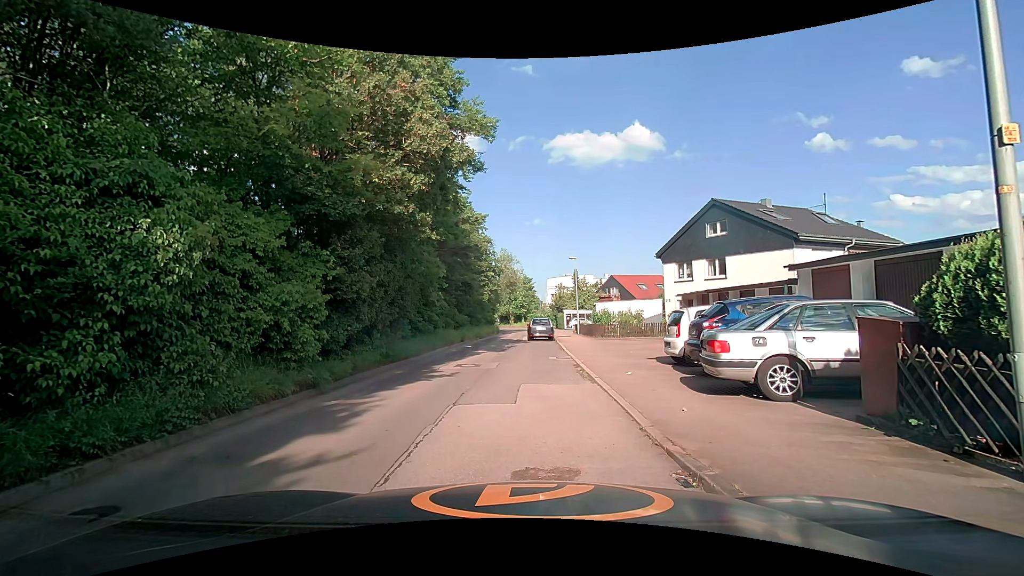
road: residential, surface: asphalt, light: Day
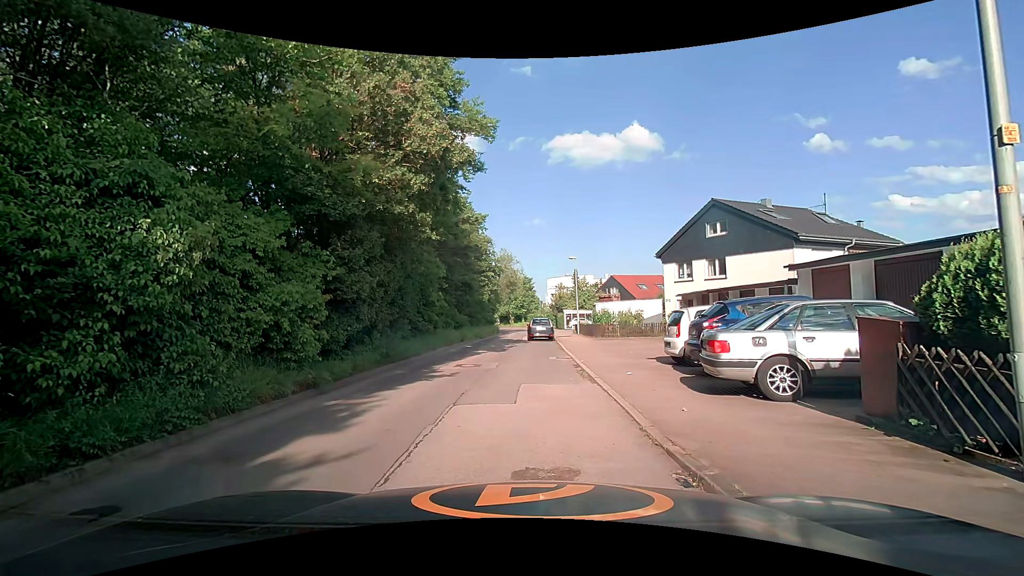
(0.0, 0.0) m; 0°
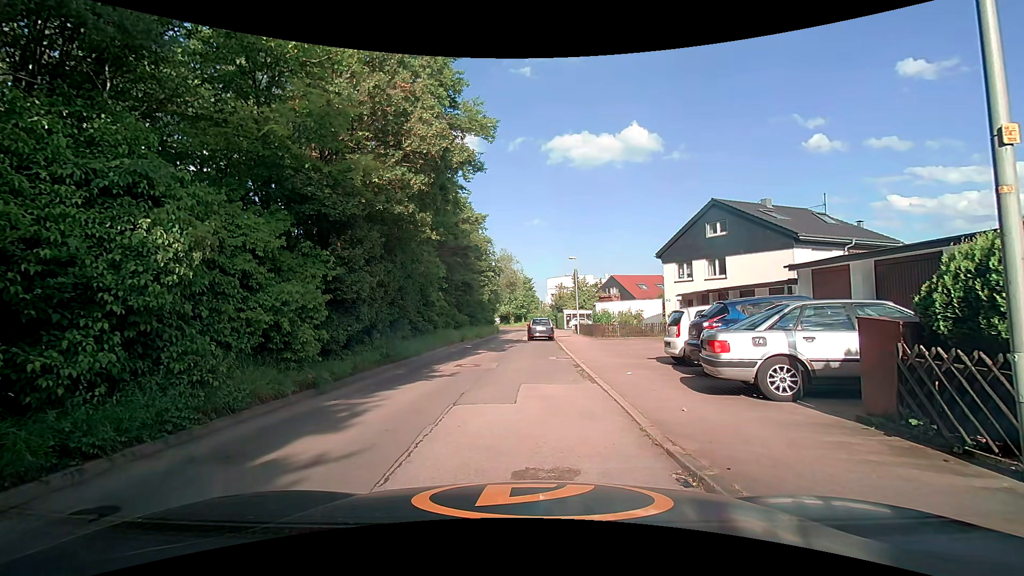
(0.0, 0.0) m; 0°
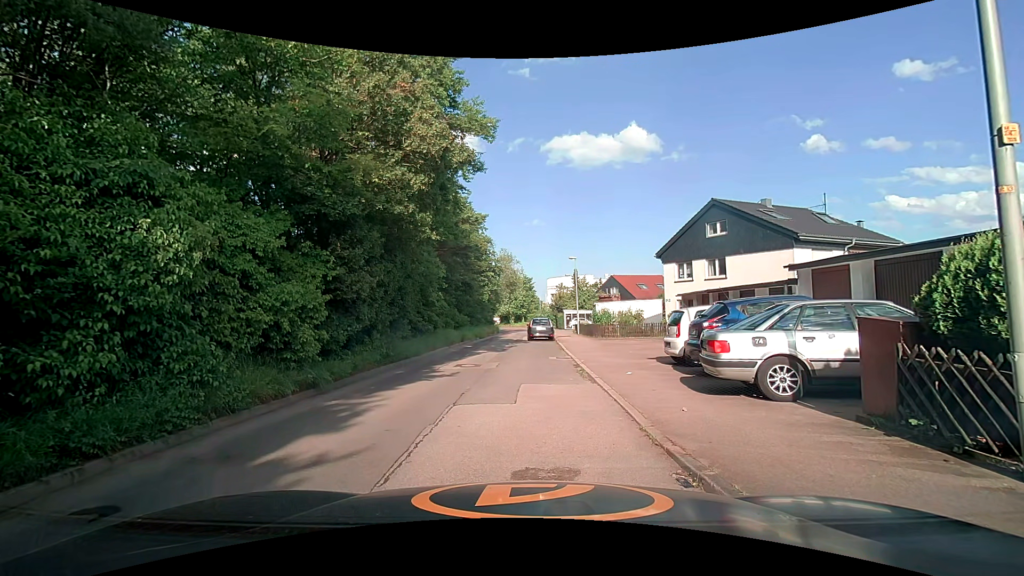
(0.0, 0.0) m; 0°
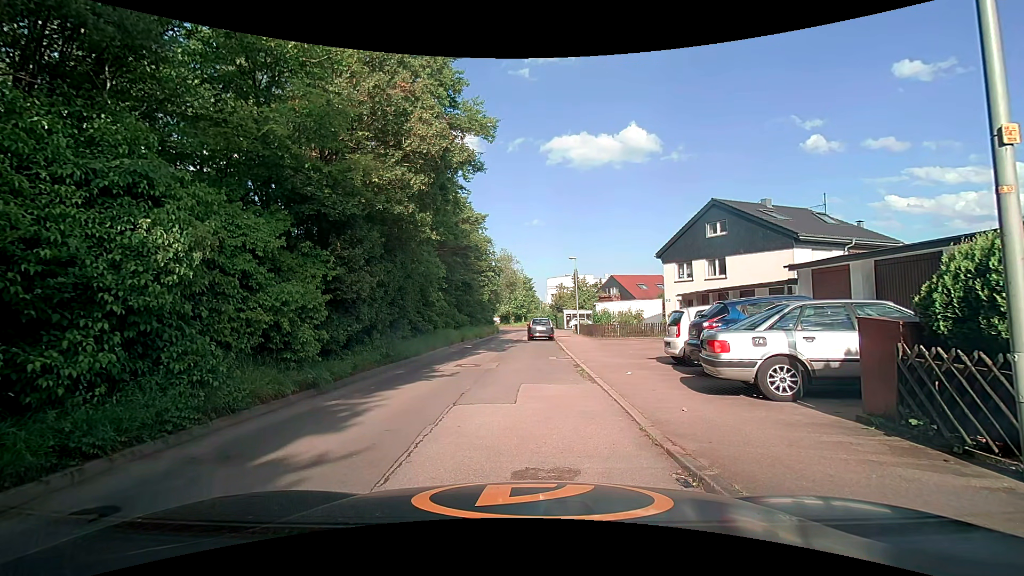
(0.0, 0.0) m; 0°
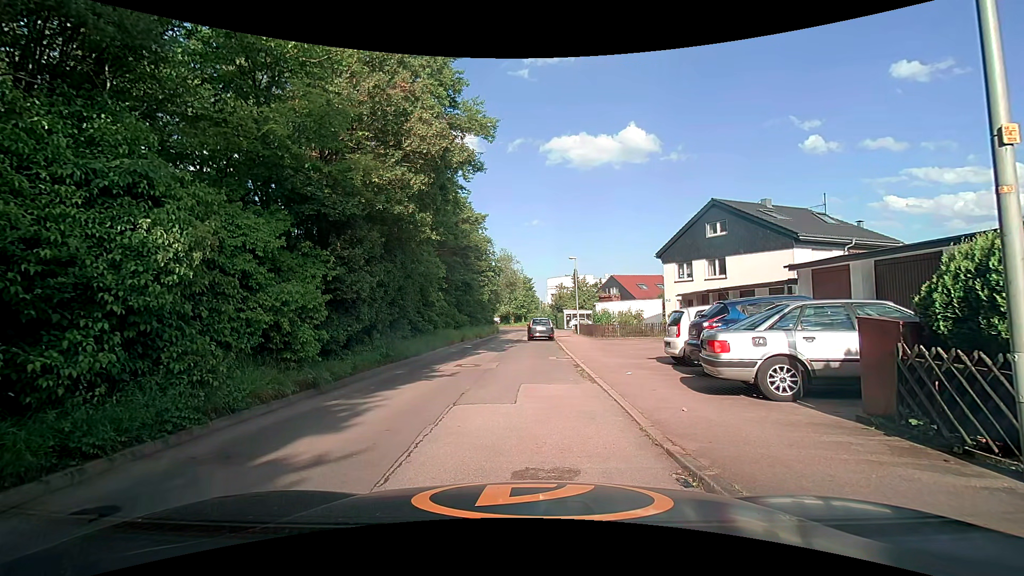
(0.0, 0.0) m; 0°
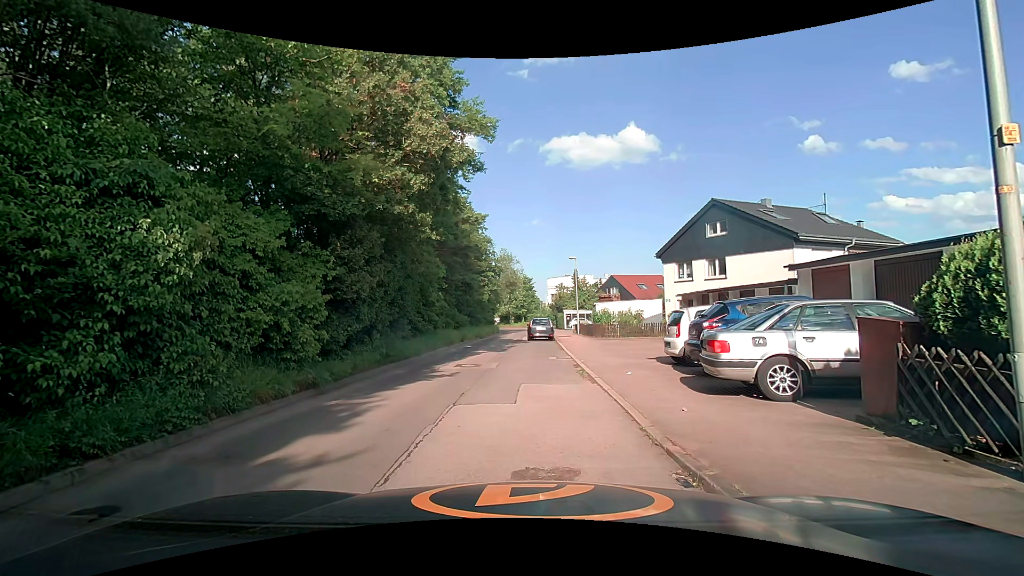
(0.0, 0.0) m; 0°
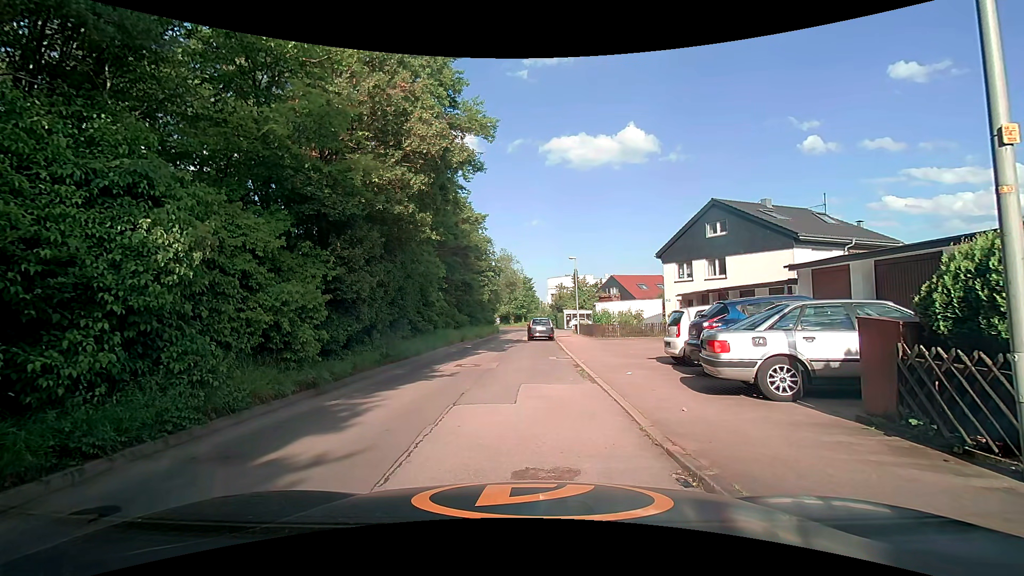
(0.0, 0.0) m; 0°
